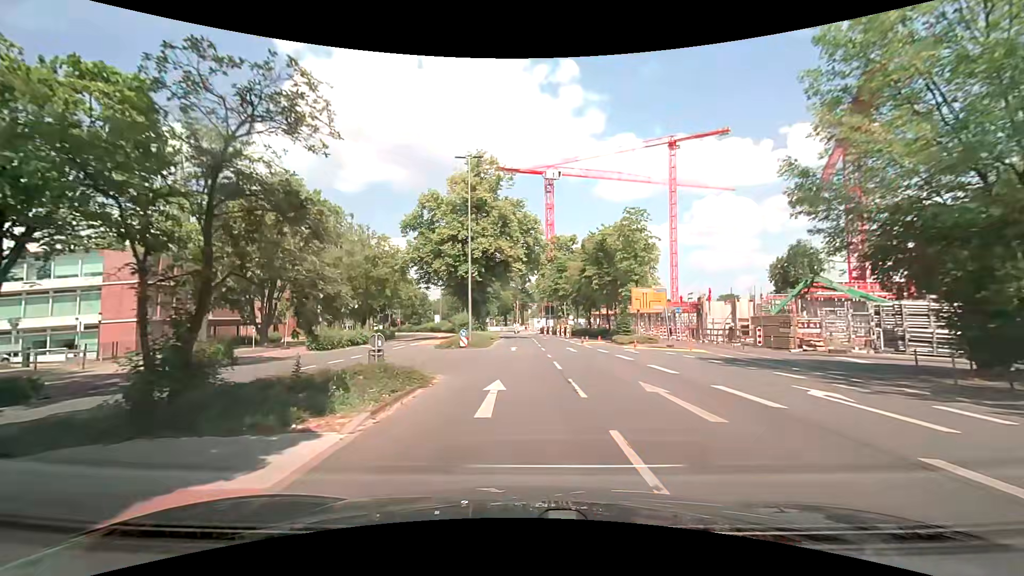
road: tertiary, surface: asphalt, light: Day
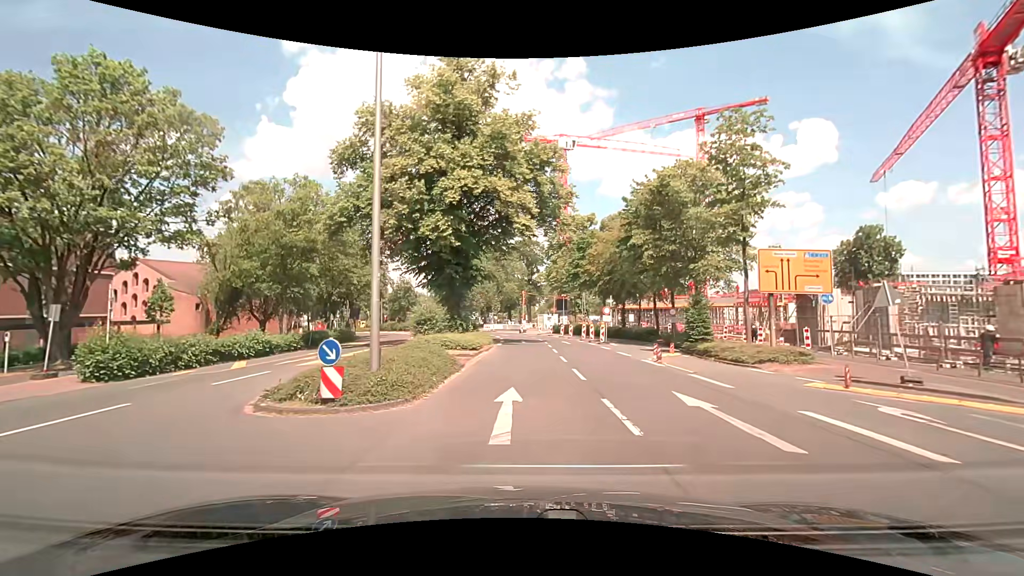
(-0.1, +21.1) m; 0°
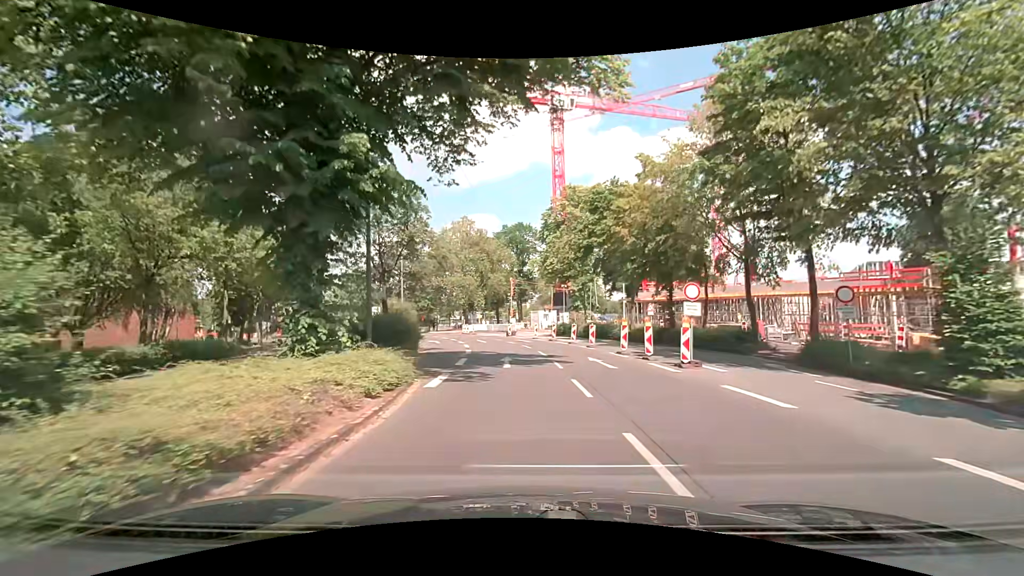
(+0.2, +21.0) m; +1°
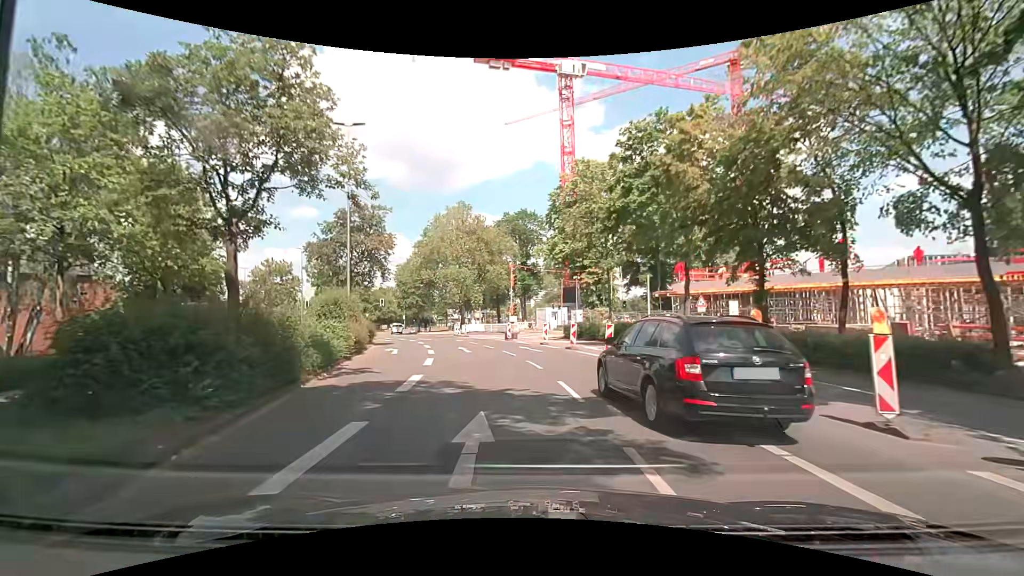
(0.0, +12.7) m; 0°
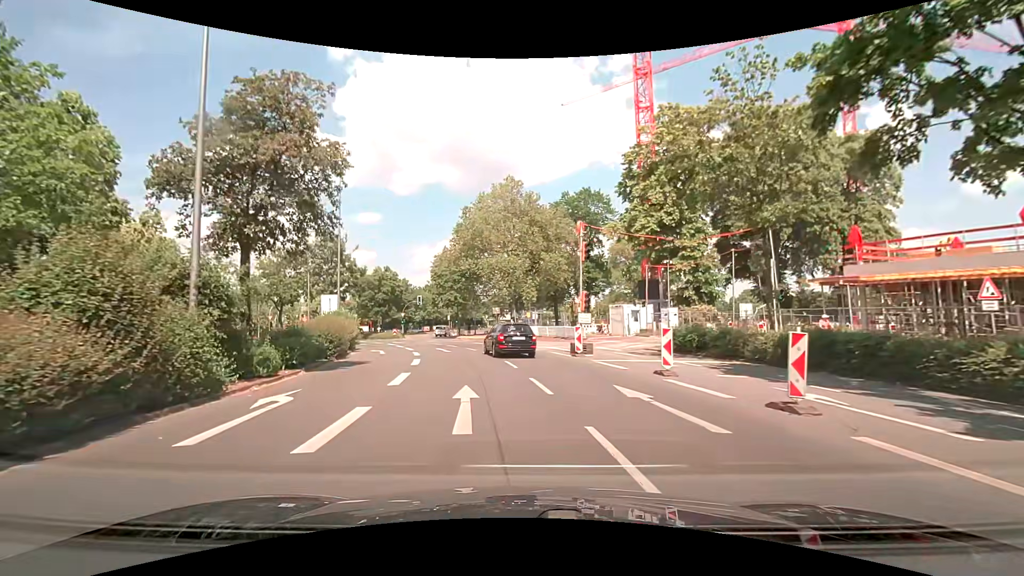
(-0.9, +16.5) m; -7°
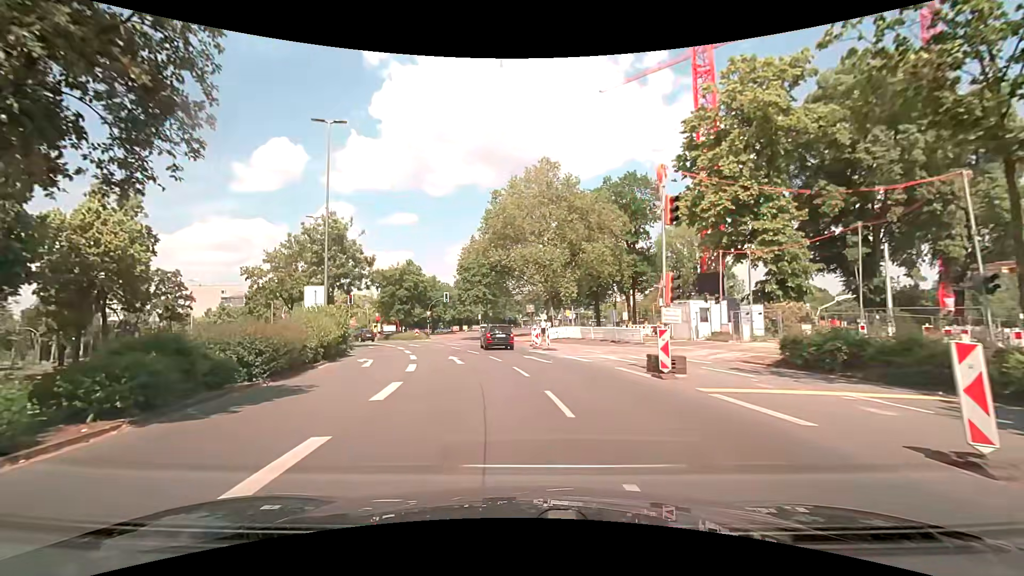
(-0.3, +8.2) m; -4°
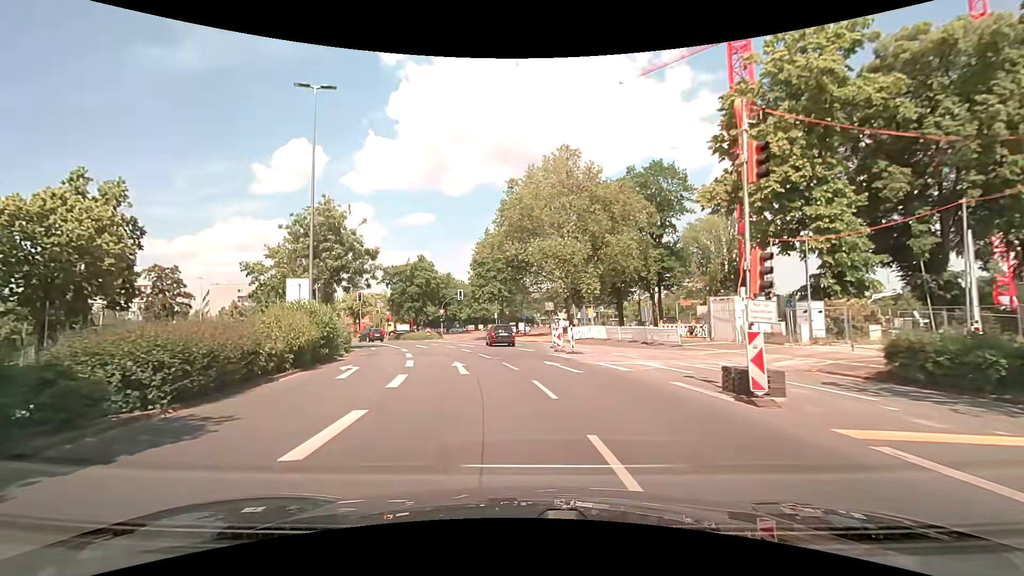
(-0.1, +4.1) m; -2°
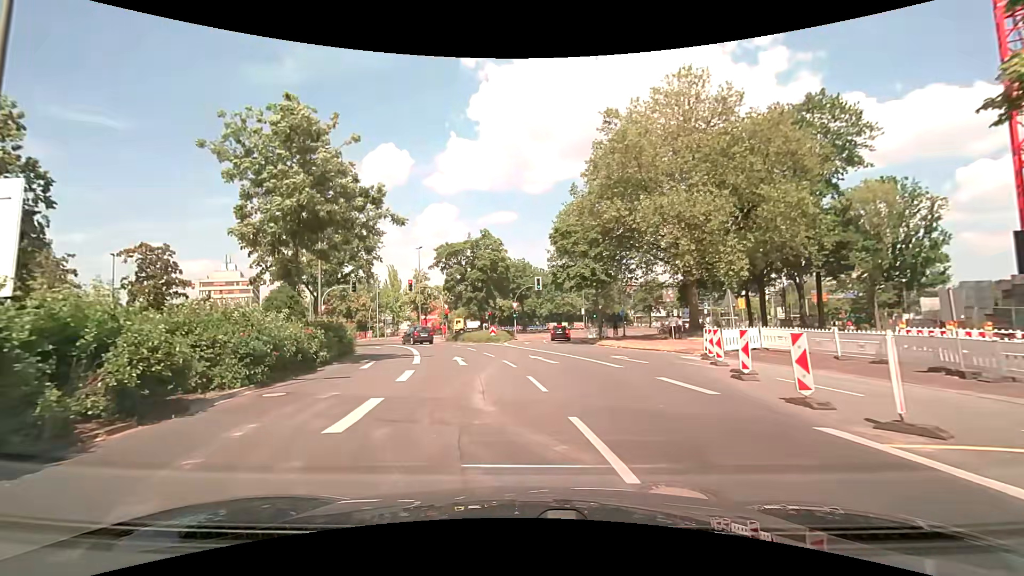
(-1.3, +16.6) m; -10°
(0, +10) (-2, +20) (-4, +30) (-7, +39) (-10, +49) (-15, +57) (-21, +66) (-27, +73) (-34, +80) (-42, +87) m
